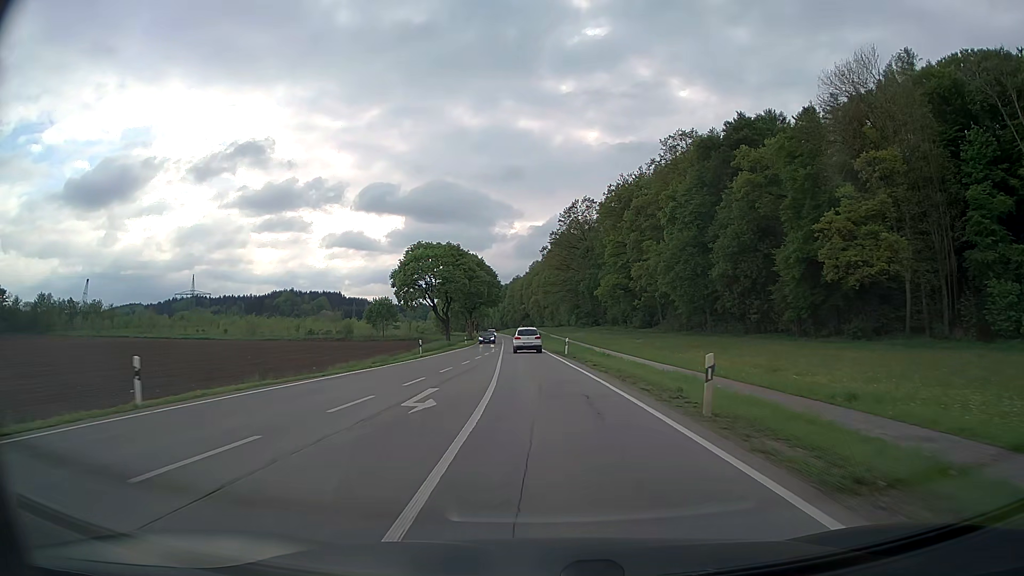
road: secondary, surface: asphalt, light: Day
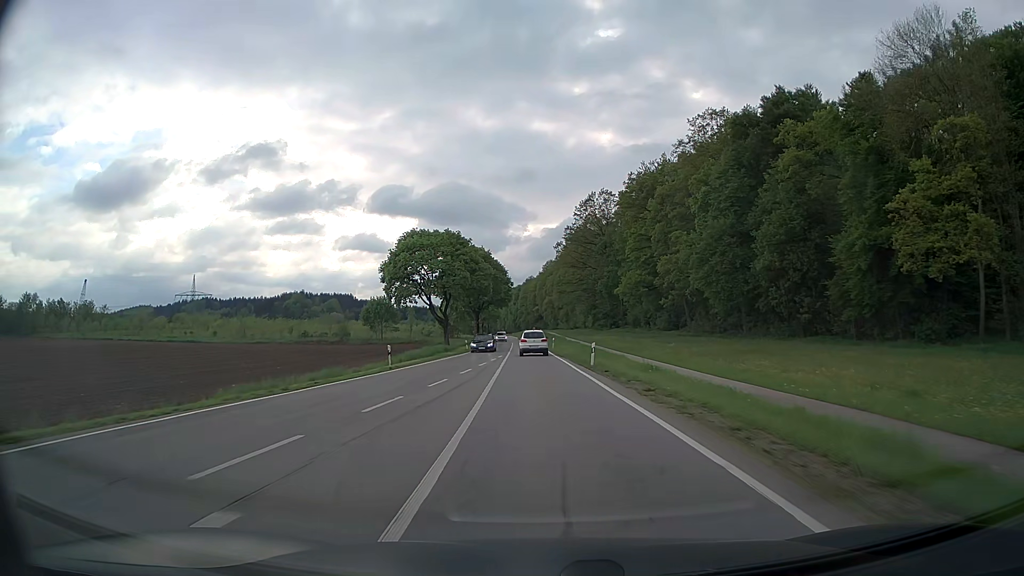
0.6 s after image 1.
(-0.1, +11.6) m; -1°
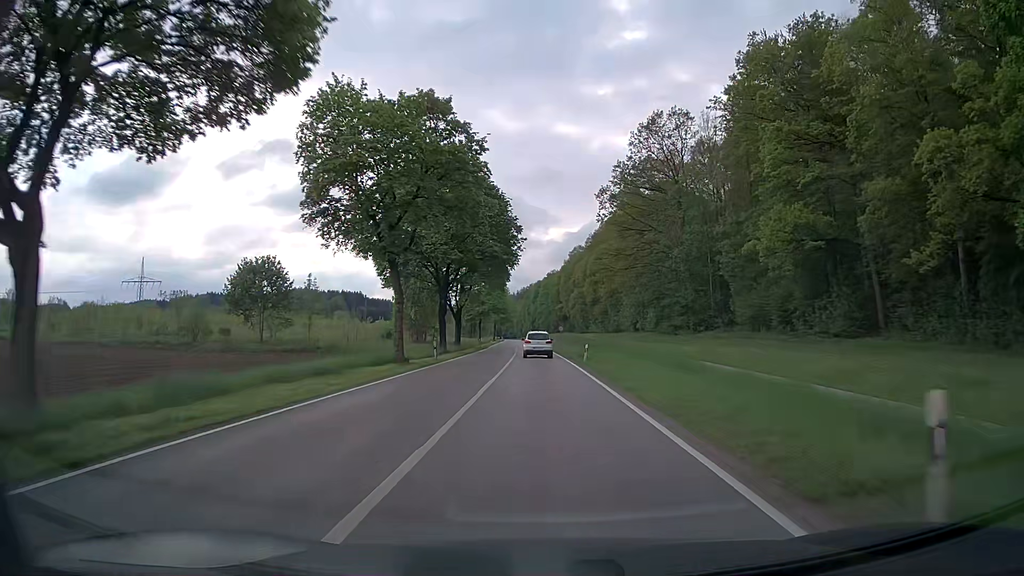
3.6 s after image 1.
(-1.7, +58.4) m; -2°
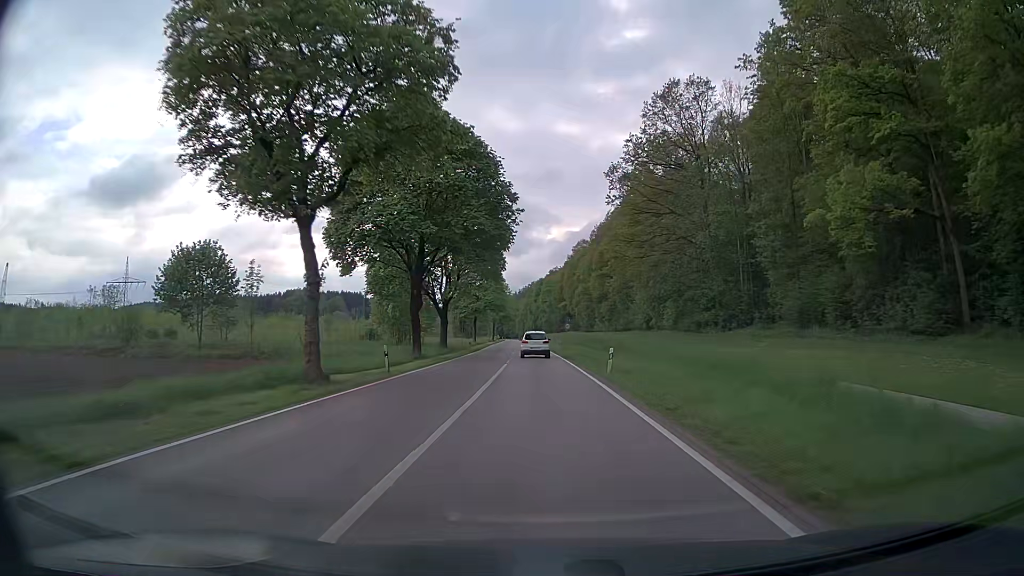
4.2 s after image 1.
(0.0, +11.8) m; 0°
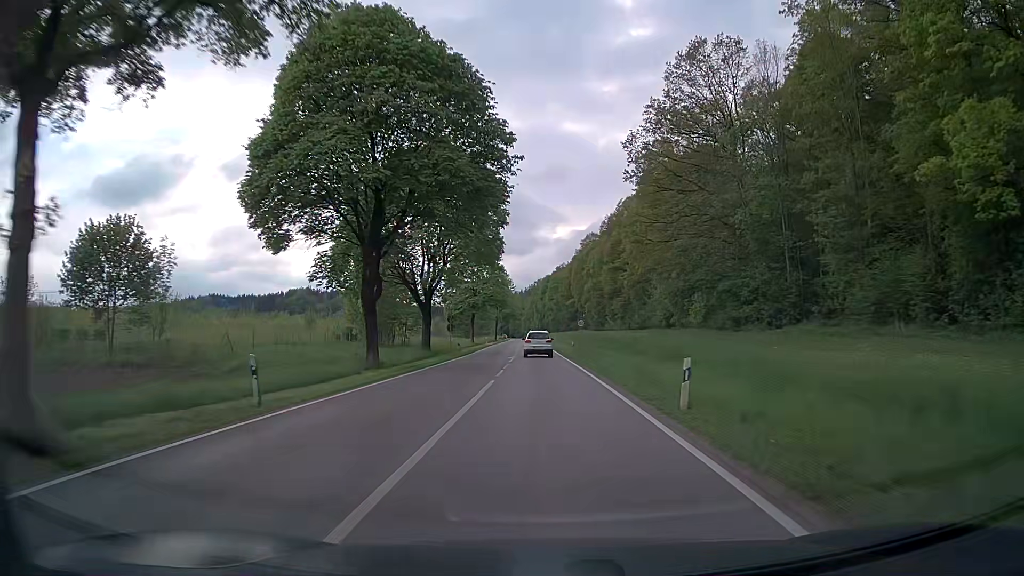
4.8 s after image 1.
(-0.1, +11.9) m; -1°
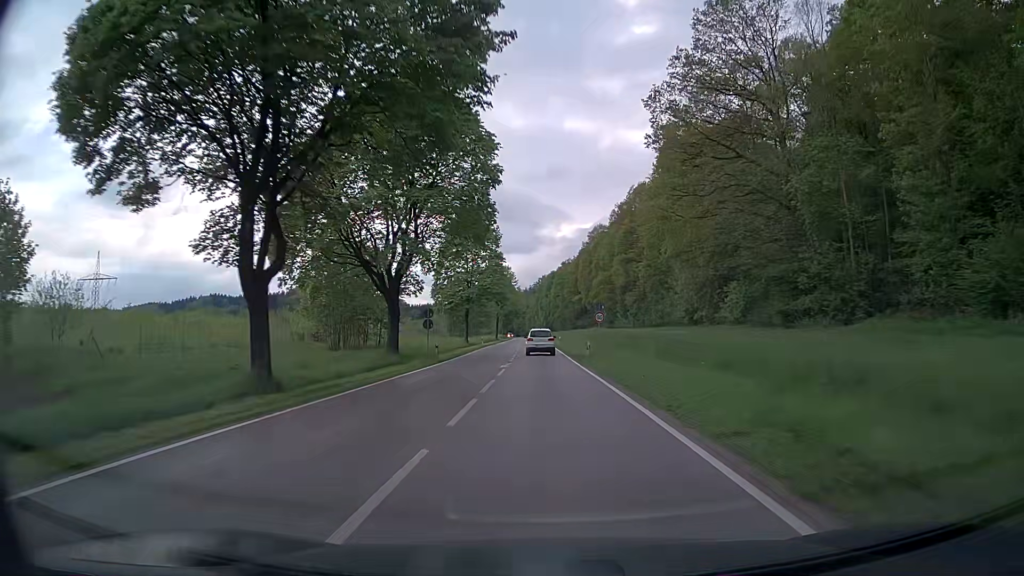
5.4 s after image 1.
(0.0, +12.0) m; -1°
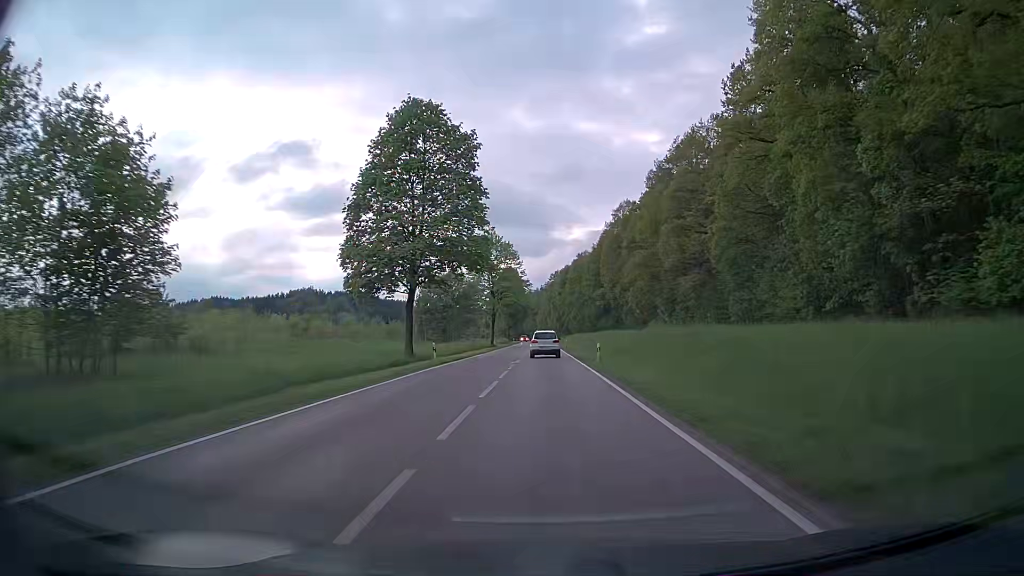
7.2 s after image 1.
(-0.2, +36.7) m; -1°
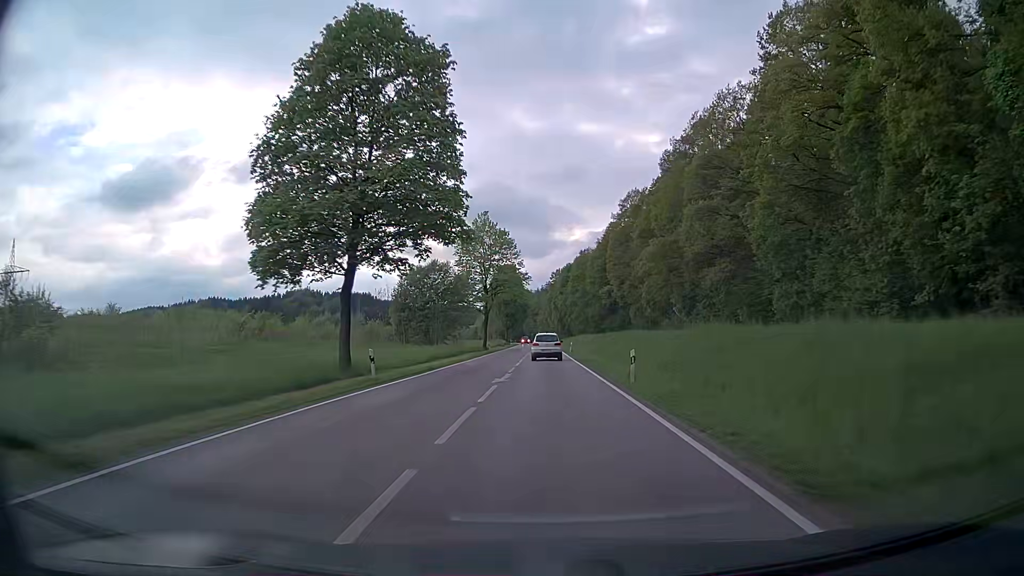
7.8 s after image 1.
(0.0, +12.4) m; +1°
(0, +10) (0, +20) (0, +30) (0, +40) (0, +50) (0, +60) (0, +70) (0, +80) (0, +90) (0, +100) m
